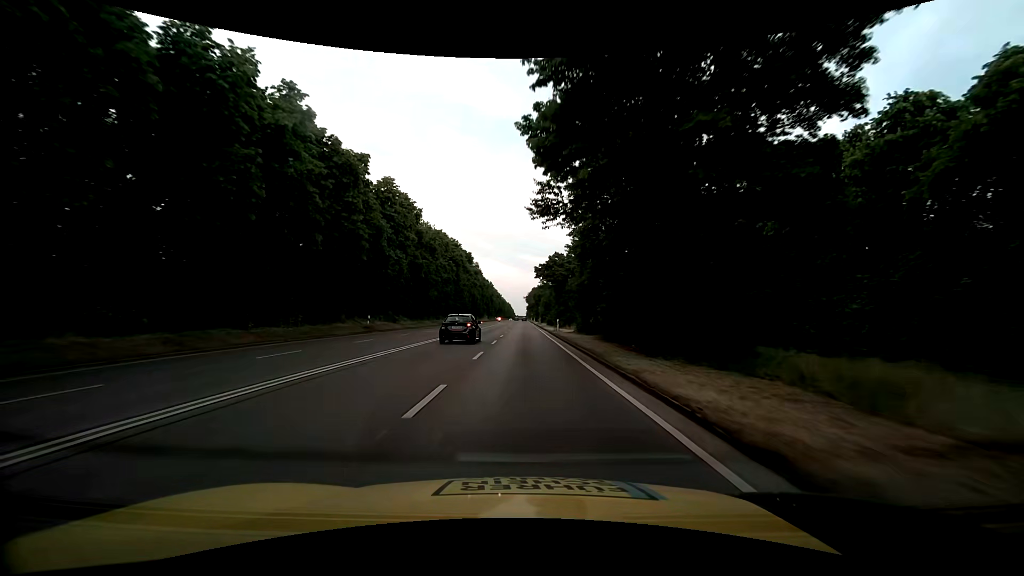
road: trunk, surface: asphalt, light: Day
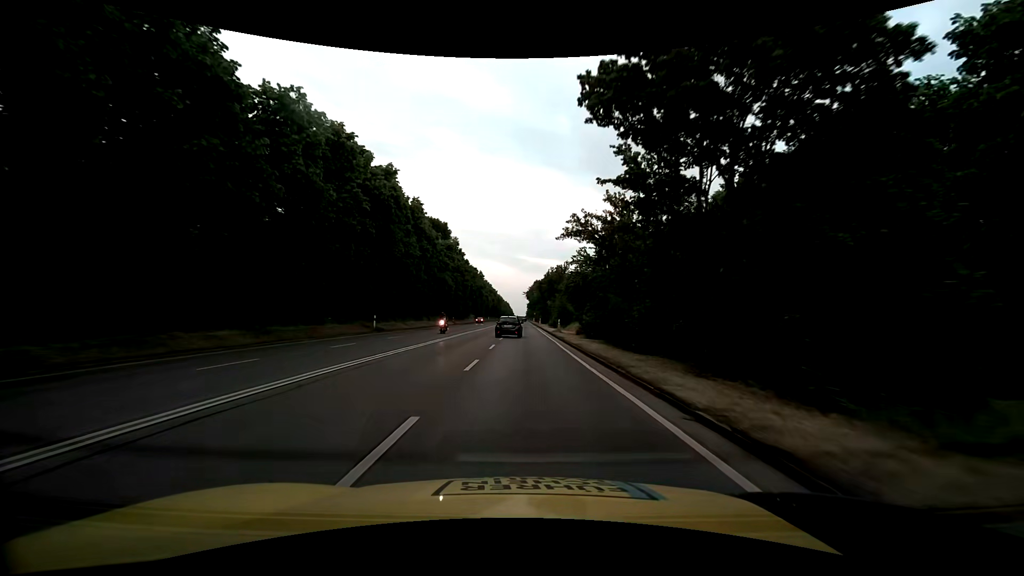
(+0.2, +48.9) m; 0°
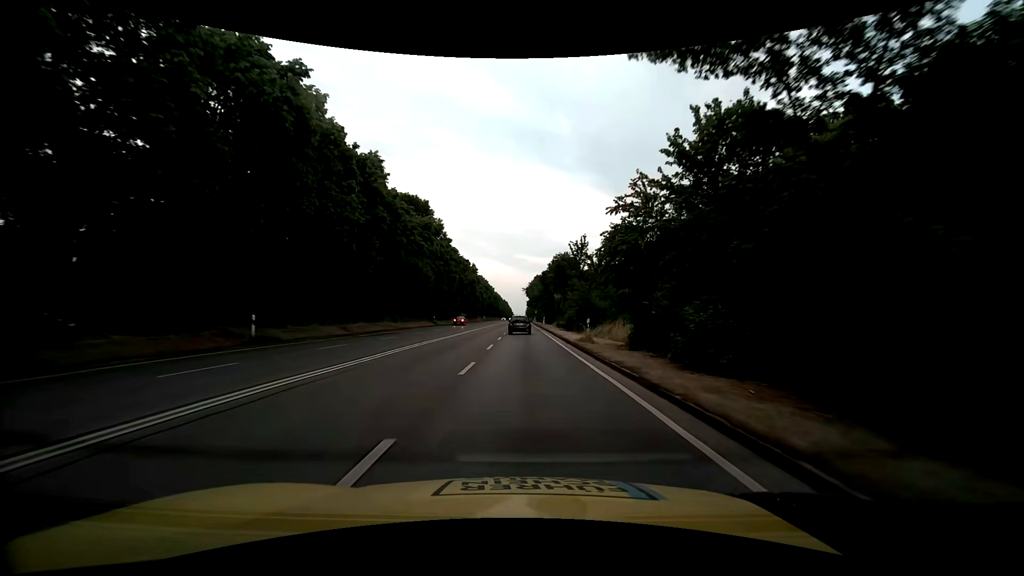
(0.0, +19.6) m; 0°
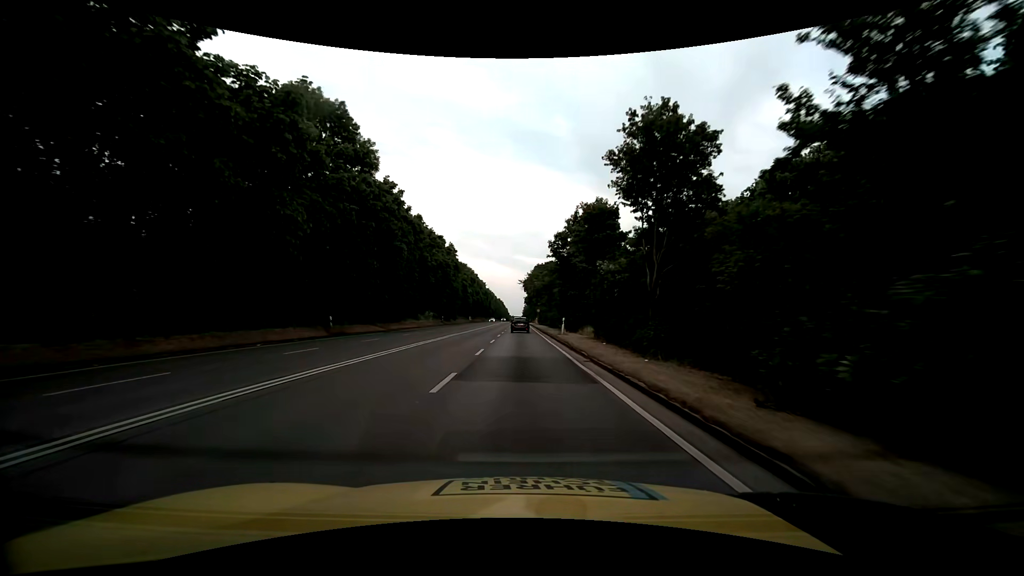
(0.0, +39.1) m; 0°
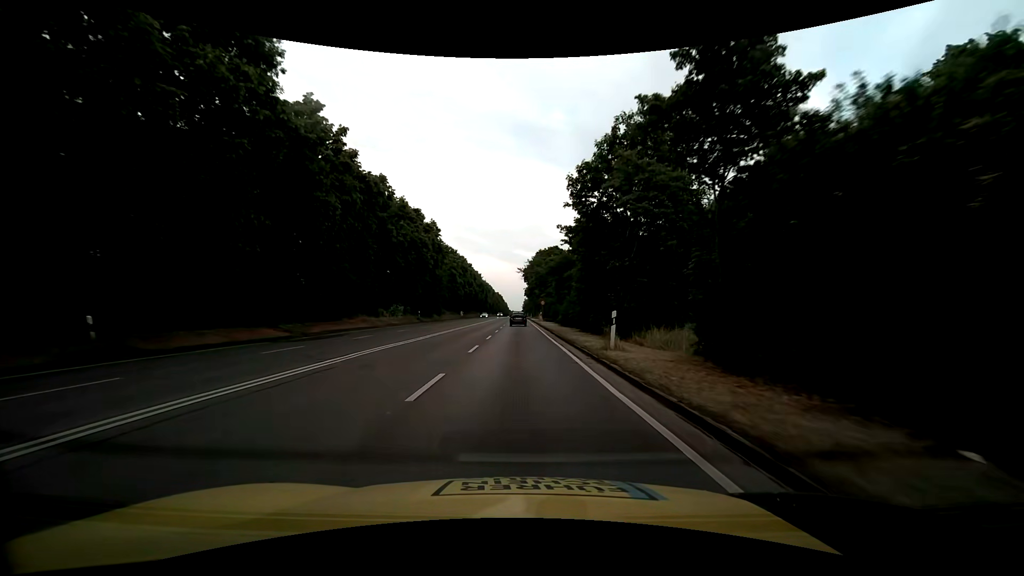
(0.0, +19.5) m; 0°
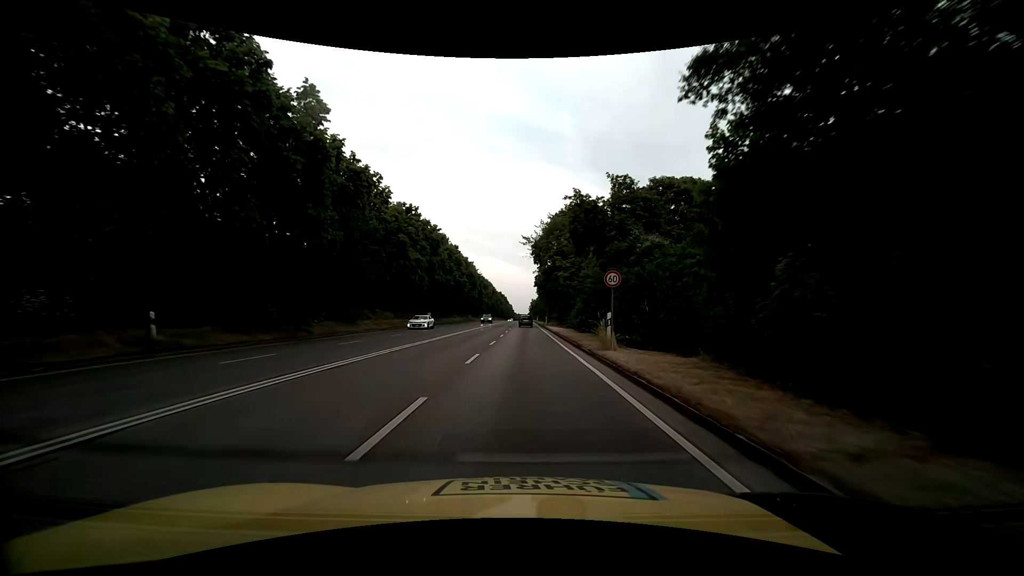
(-0.1, +48.6) m; -1°
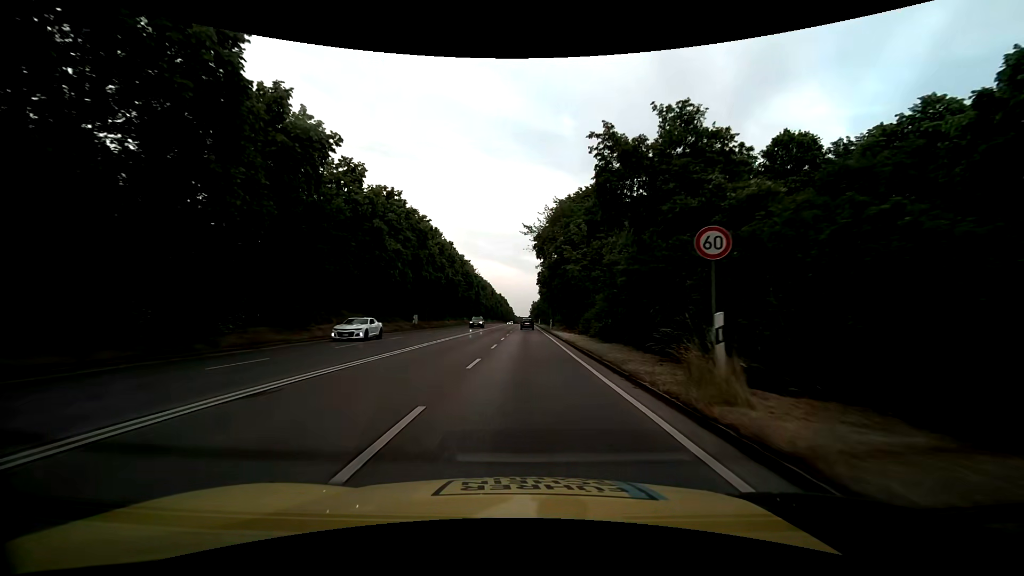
(0.0, +9.6) m; 0°
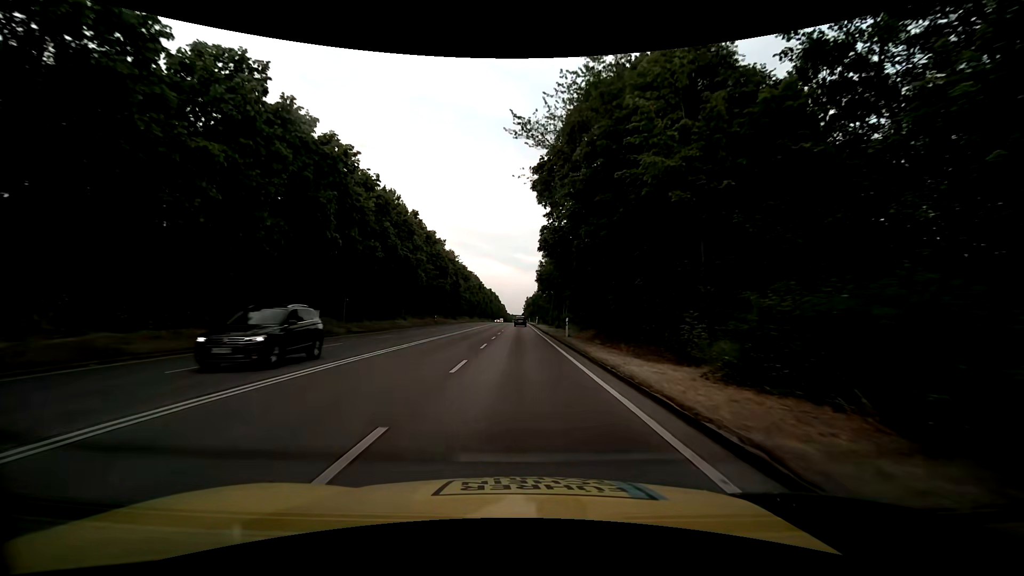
(+0.4, +28.6) m; +1°
(0, +10) (0, +20) (0, +30) (0, +40) (0, +50) (0, +60) (0, +70) (0, +80) (0, +90) (0, +100) m
